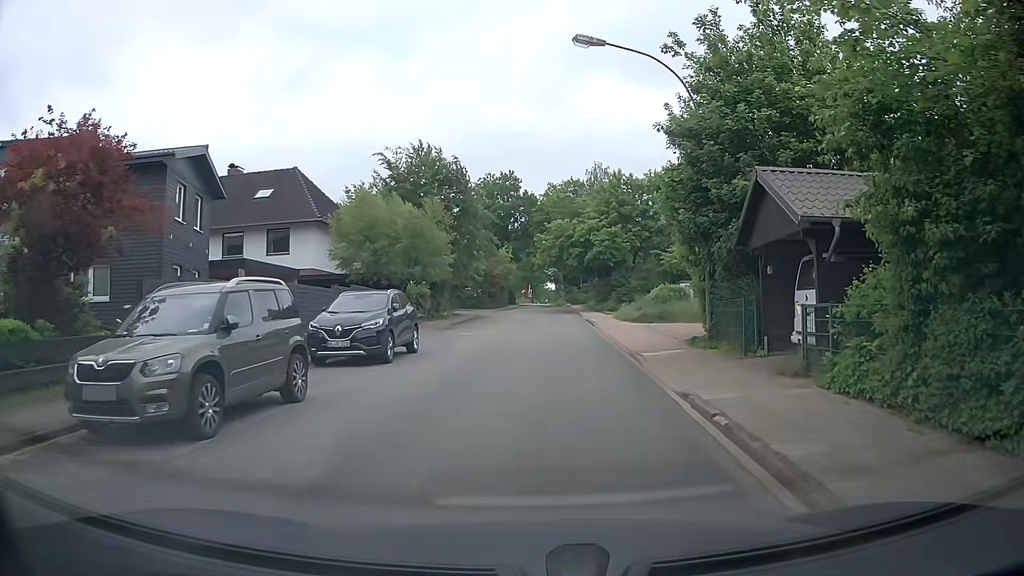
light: Day
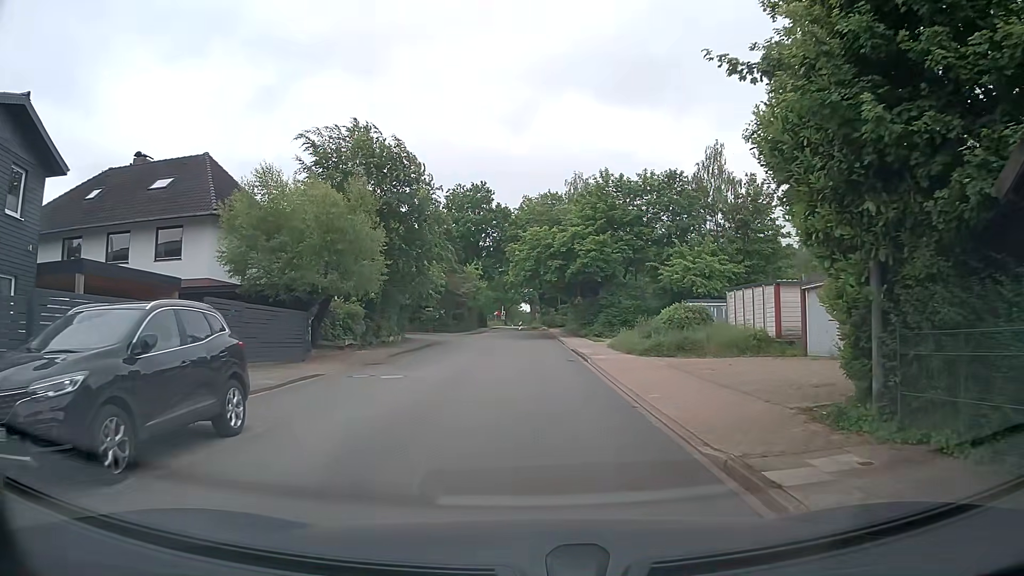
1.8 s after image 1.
(+0.4, +9.7) m; +3°
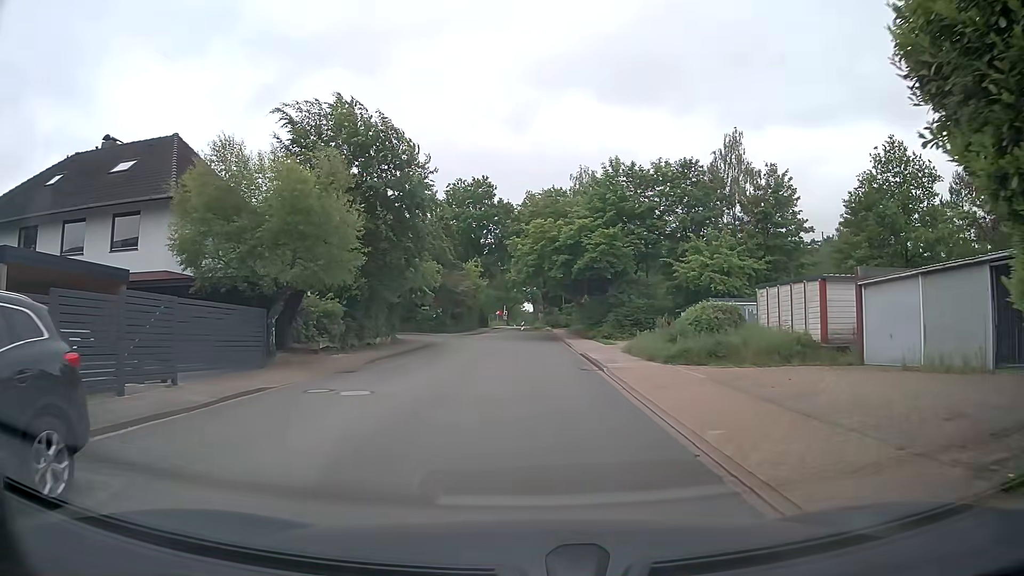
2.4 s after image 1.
(0.0, +3.8) m; 0°
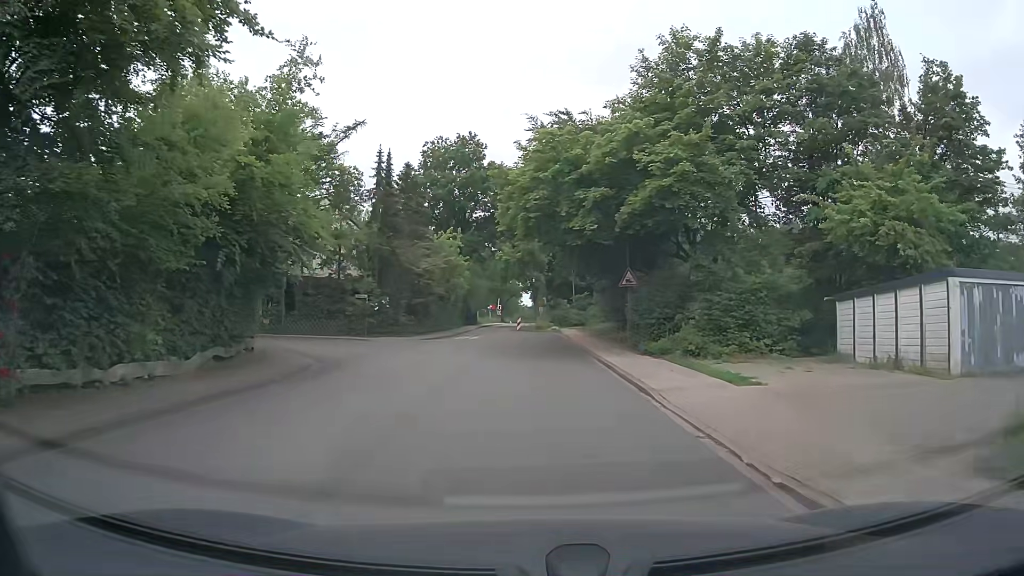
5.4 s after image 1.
(-0.2, +21.1) m; 0°
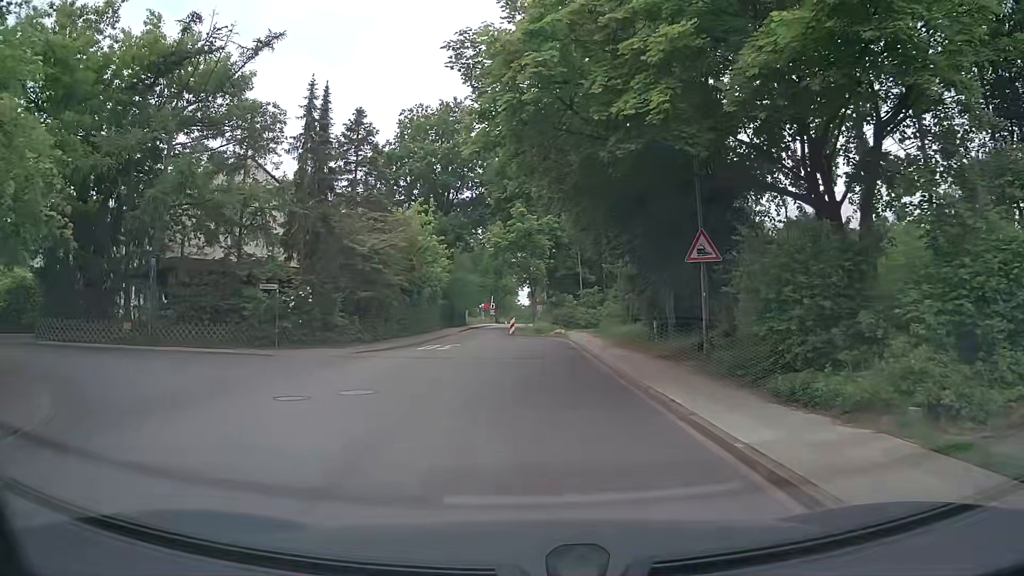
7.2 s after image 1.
(-0.1, +12.3) m; 0°
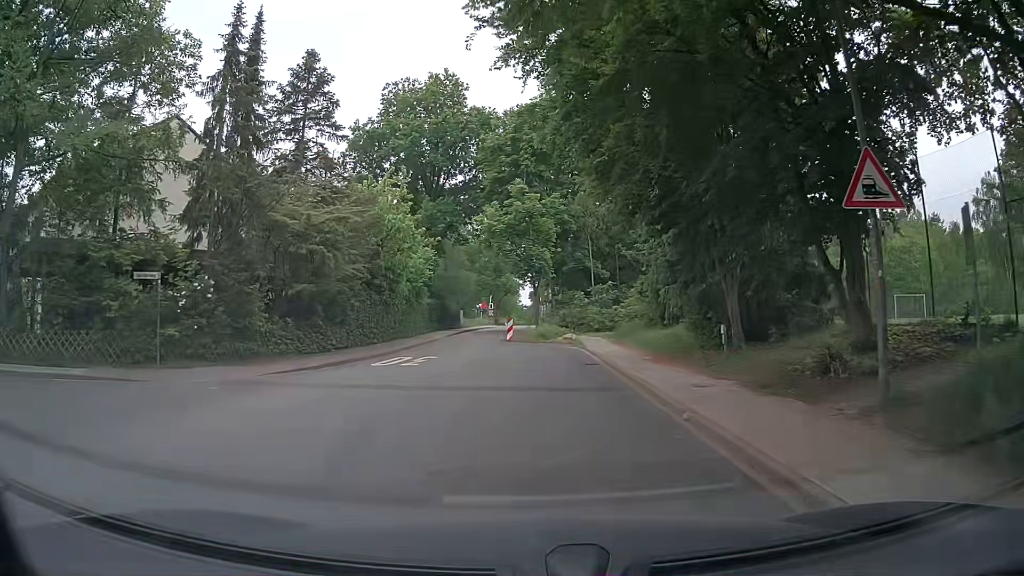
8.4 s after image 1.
(0.0, +7.9) m; -1°
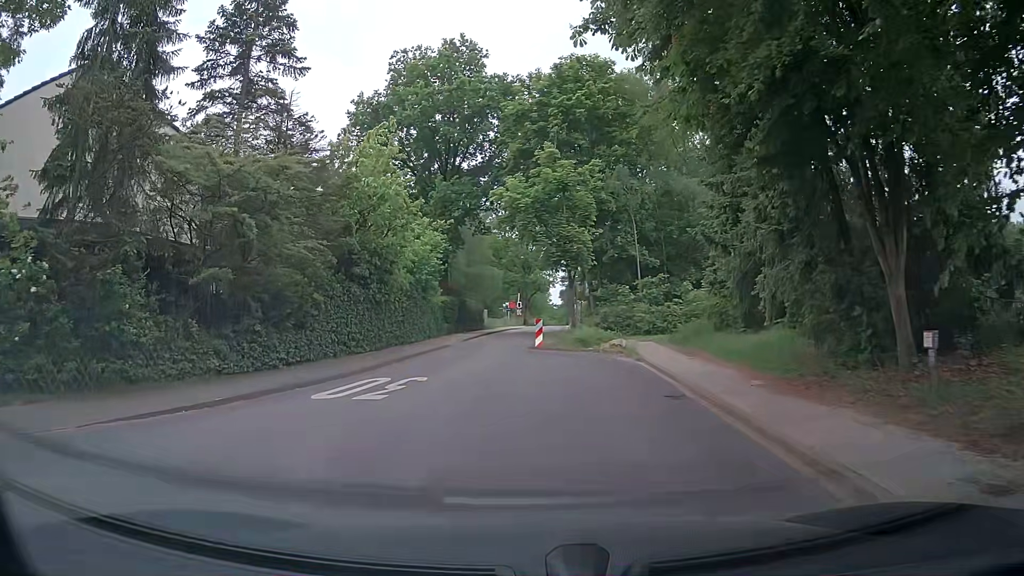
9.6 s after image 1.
(0.0, +7.4) m; -1°
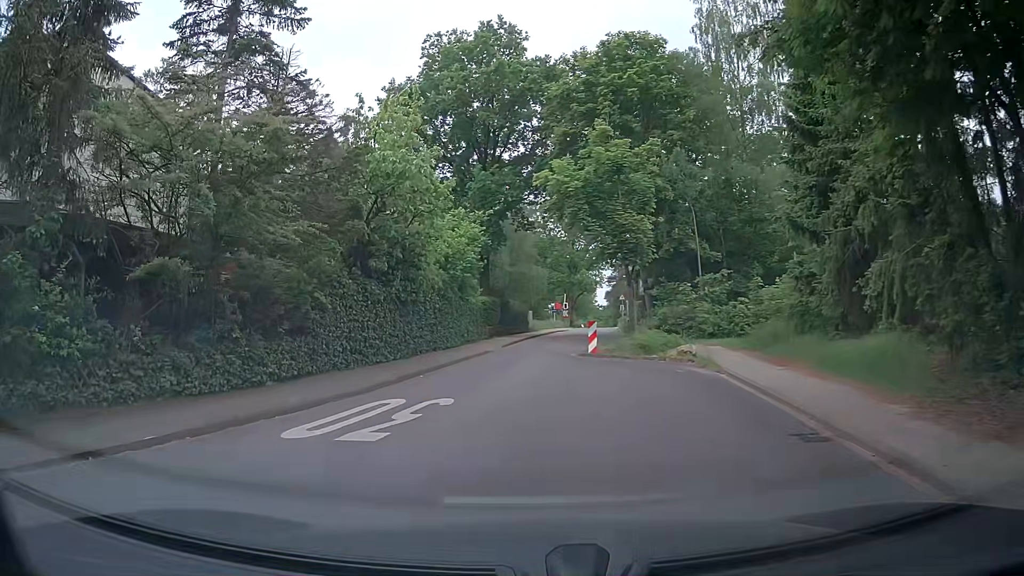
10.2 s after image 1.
(-0.1, +3.5) m; -4°
